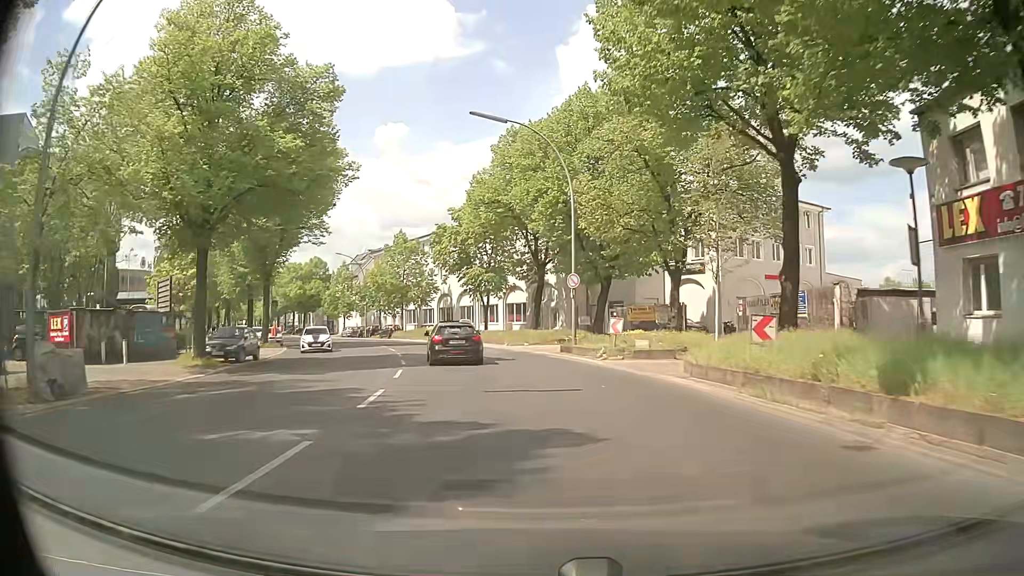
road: tertiary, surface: asphalt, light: Day
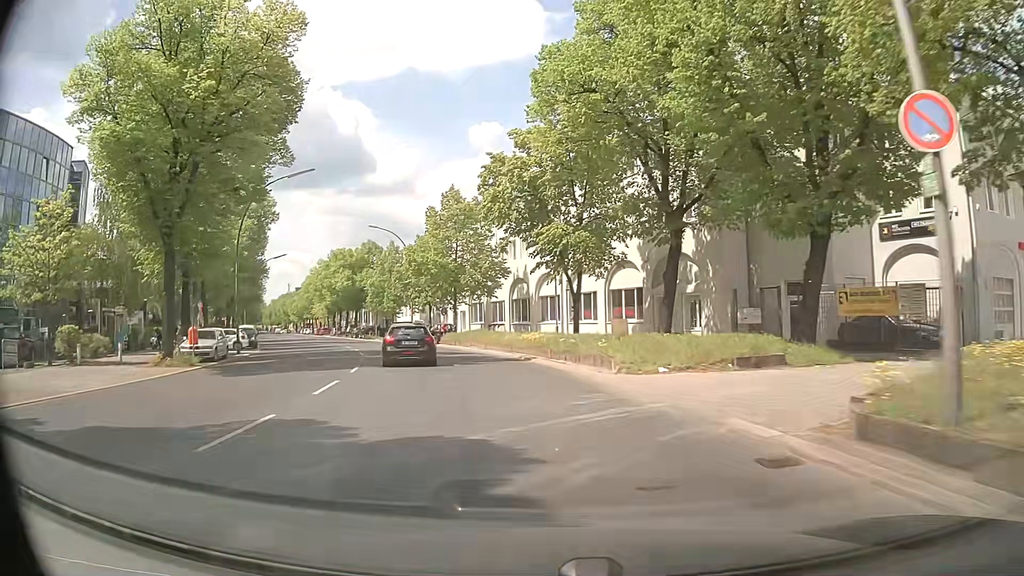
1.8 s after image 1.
(-1.4, +23.1) m; -8°
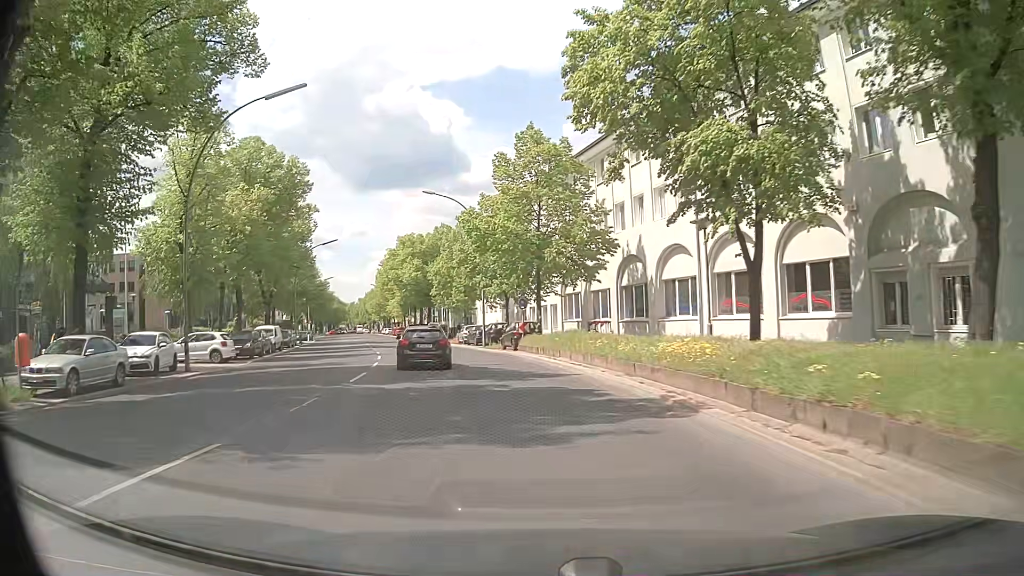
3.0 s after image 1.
(-1.2, +15.4) m; -8°
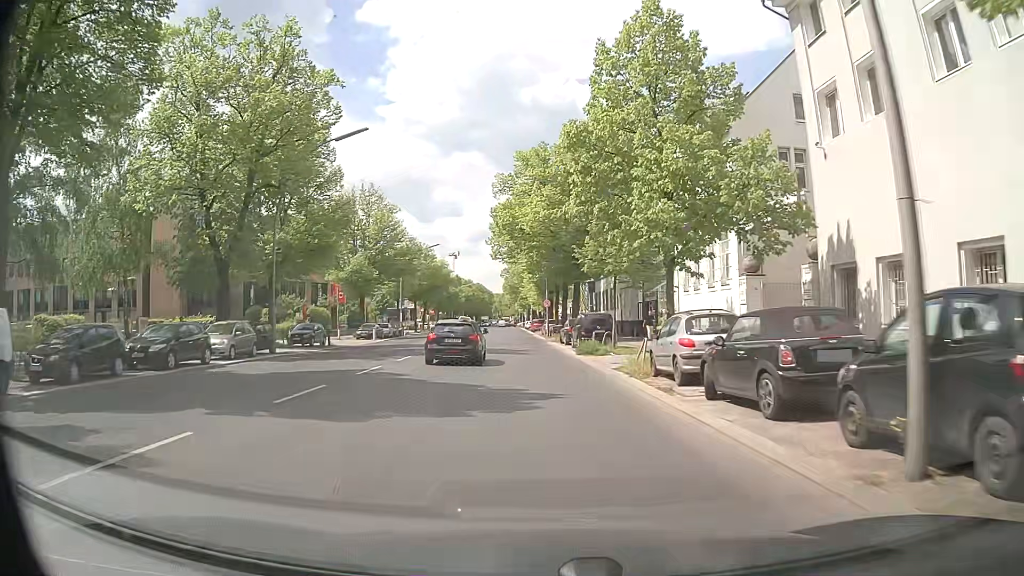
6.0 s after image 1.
(-5.4, +38.2) m; -14°
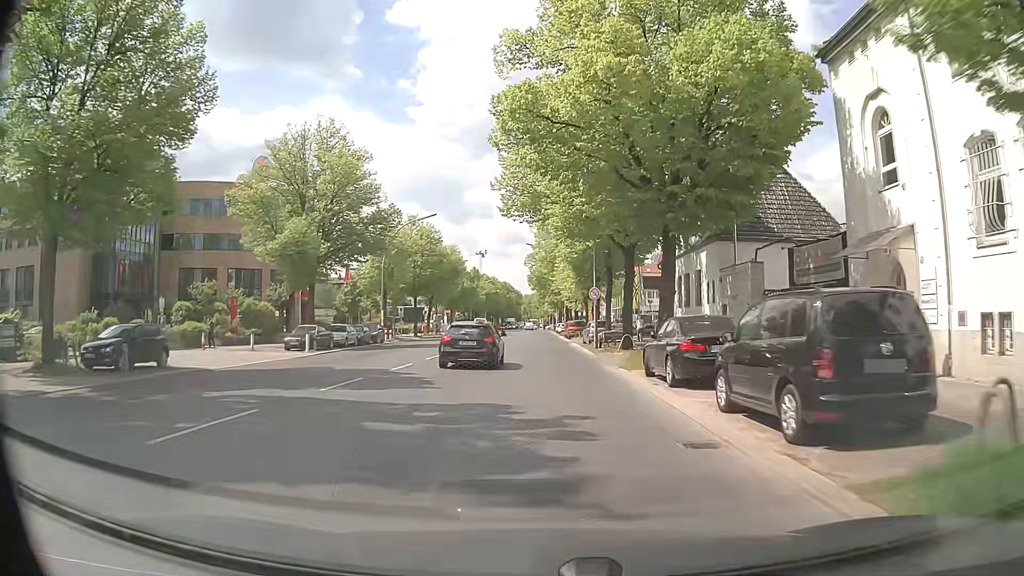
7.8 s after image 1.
(-0.7, +23.2) m; -3°
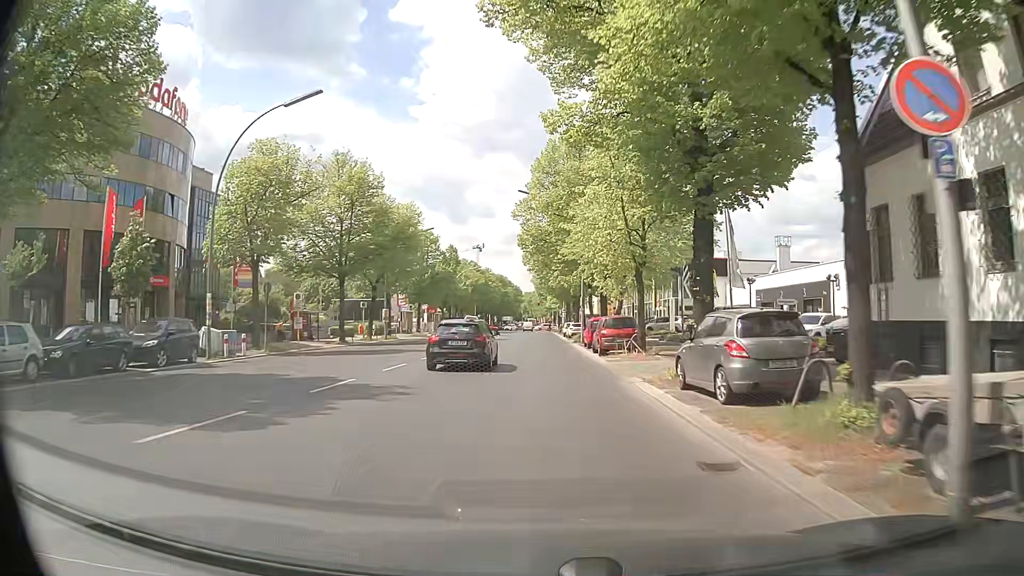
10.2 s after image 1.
(-0.1, +30.9) m; 0°
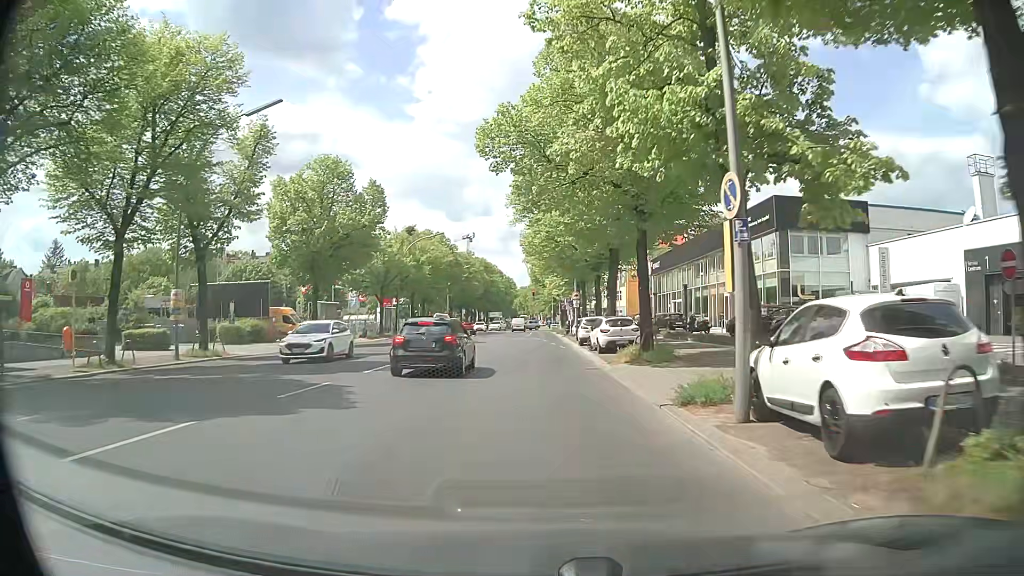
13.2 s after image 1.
(+0.3, +37.2) m; 0°
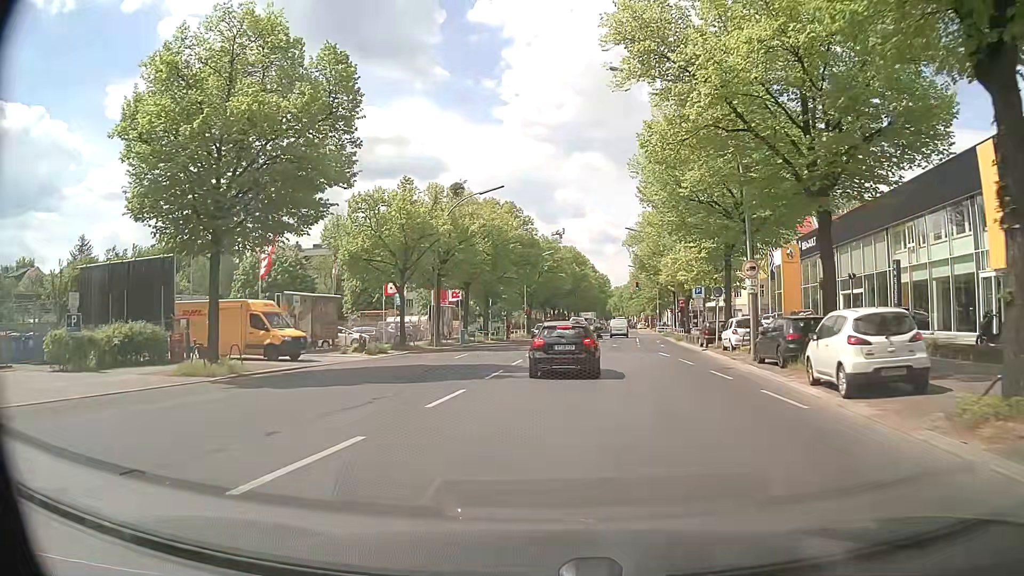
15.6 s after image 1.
(-1.2, +24.4) m; -8°
(0, +10) (+1, +20) (+1, +30) (+2, +40) (+3, +50) (+4, +60) (+5, +70) (+7, +80) (+7, +90) (0, +96) m
